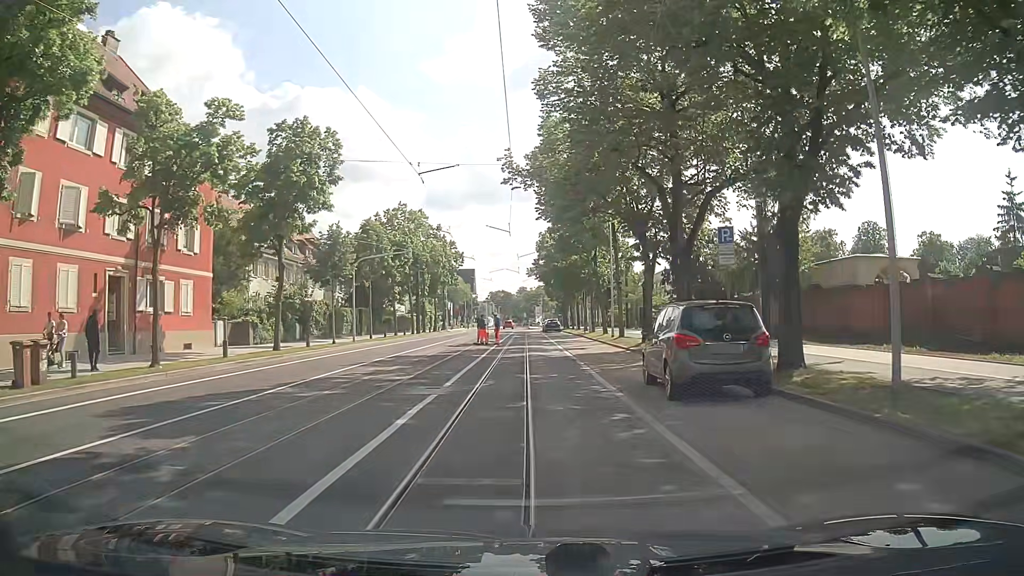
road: secondary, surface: asphalt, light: Day
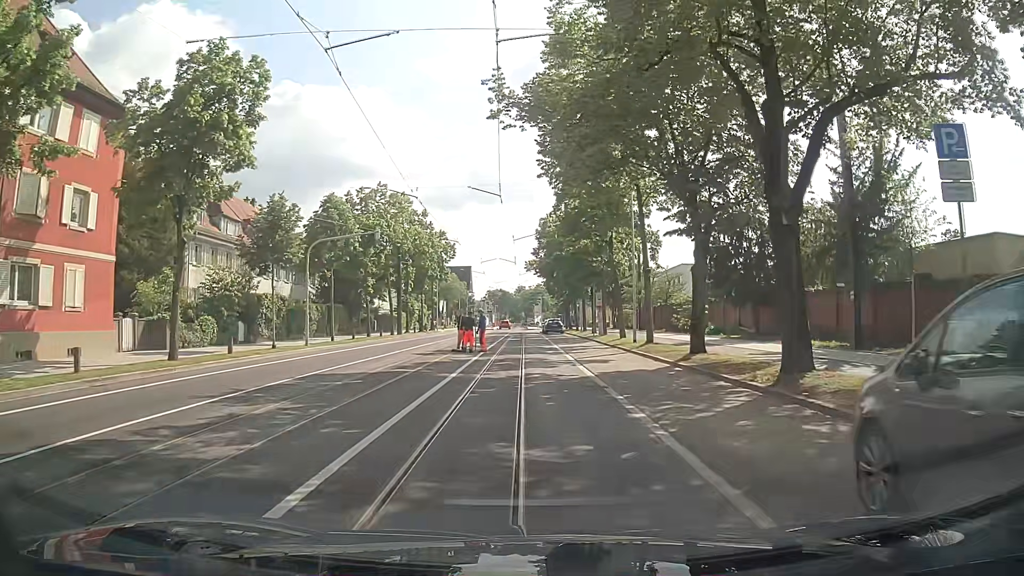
(+0.2, +9.5) m; +1°
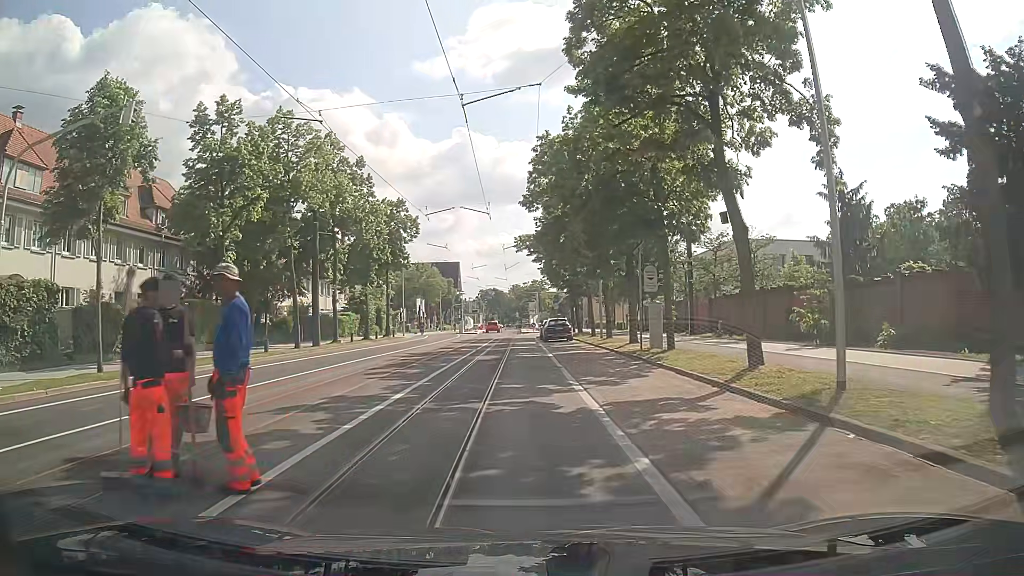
(+0.6, +23.0) m; +1°
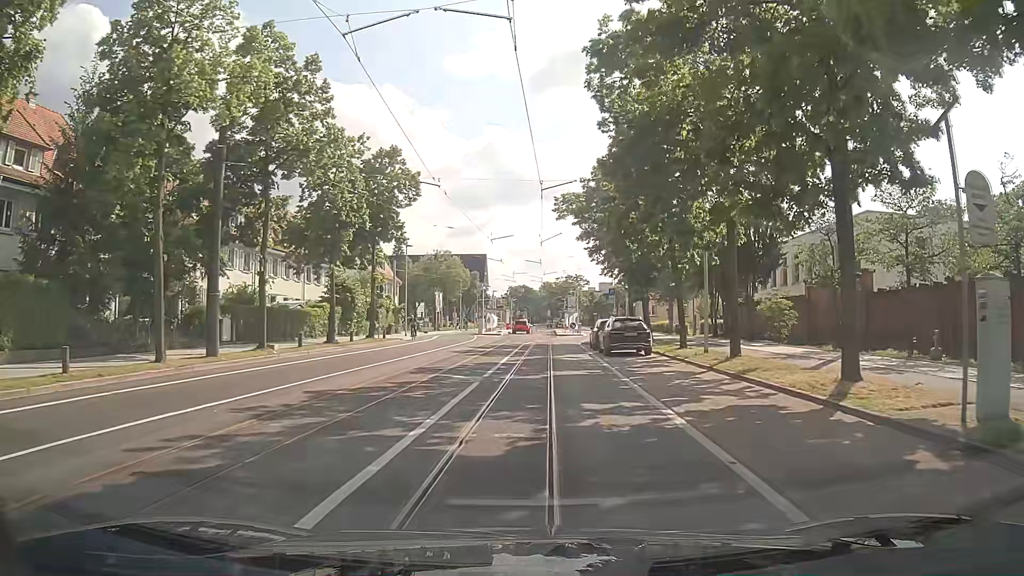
(-0.9, +17.6) m; -3°
(0, +10) (0, +20) (+1, +30) (+1, +40) (+2, +50) (+5, +60) (+7, +69) (+8, +79) (+8, +89) (+9, +99) m
